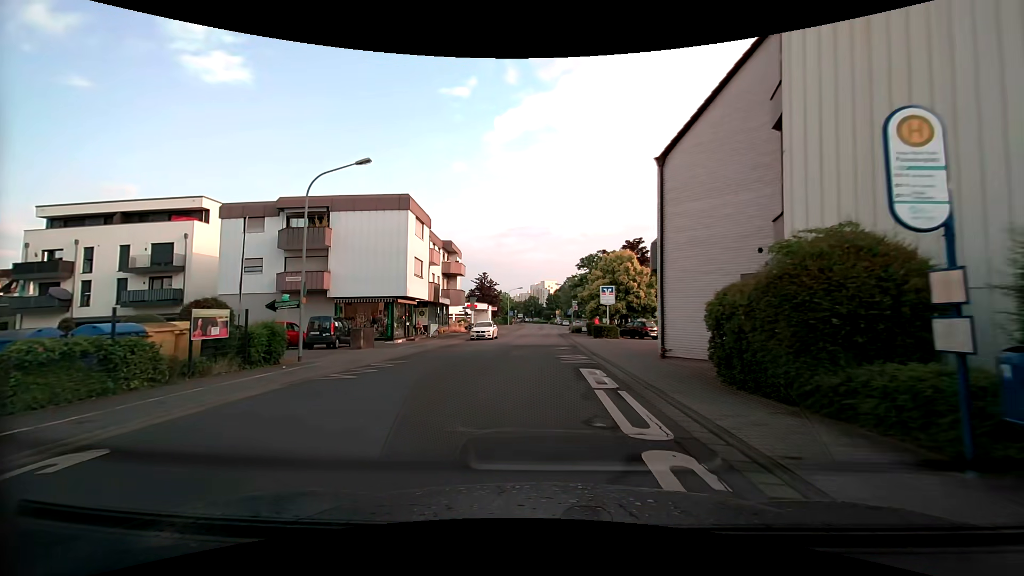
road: tertiary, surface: asphalt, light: Day
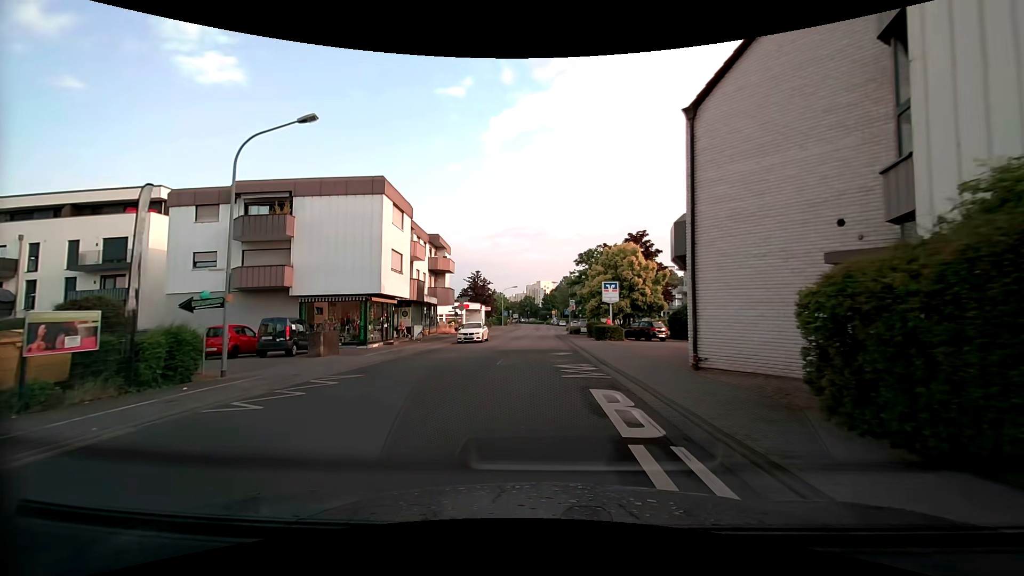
(0.0, +4.3) m; 0°
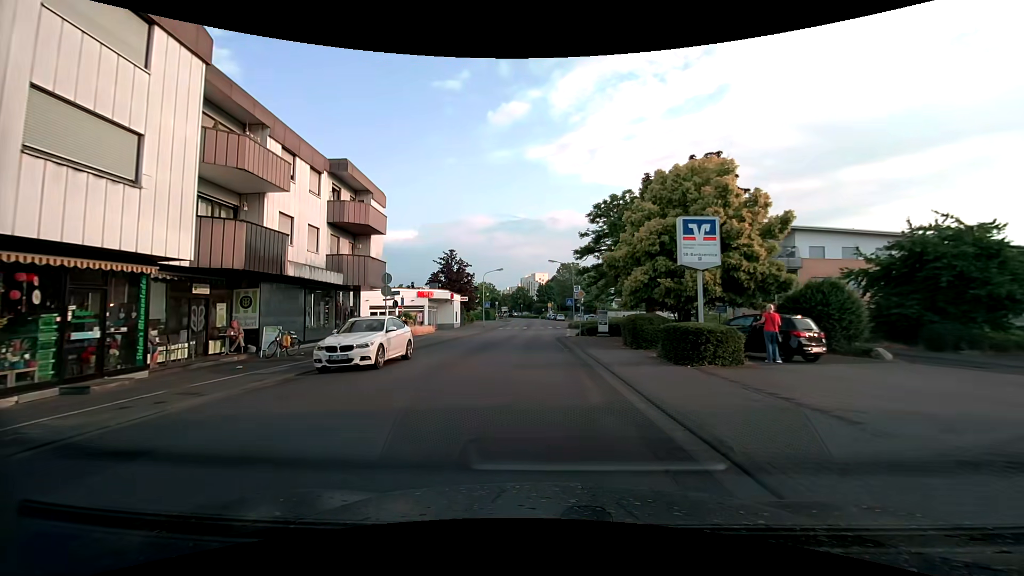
(-0.1, +21.5) m; +1°
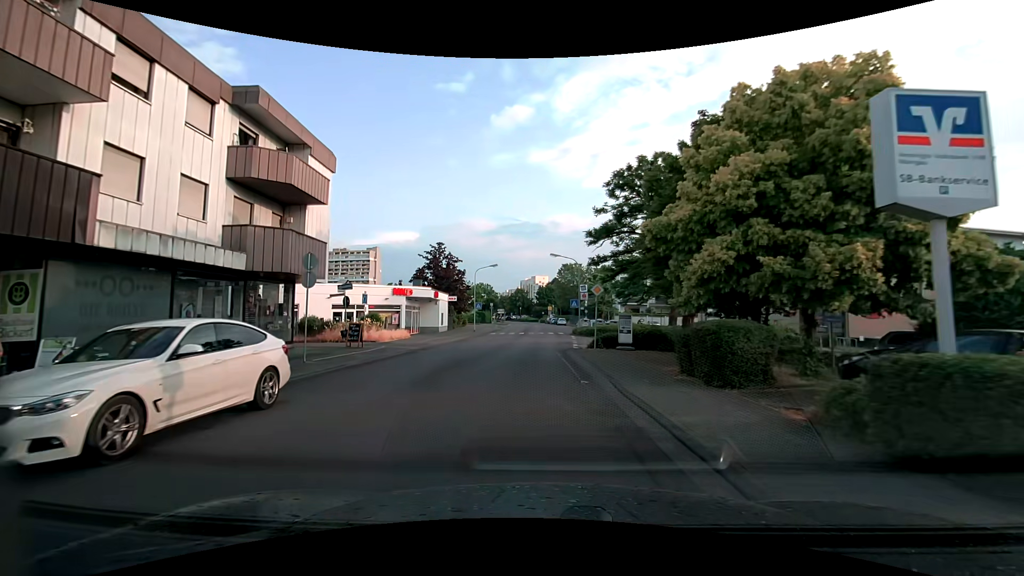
(-0.1, +8.7) m; 0°
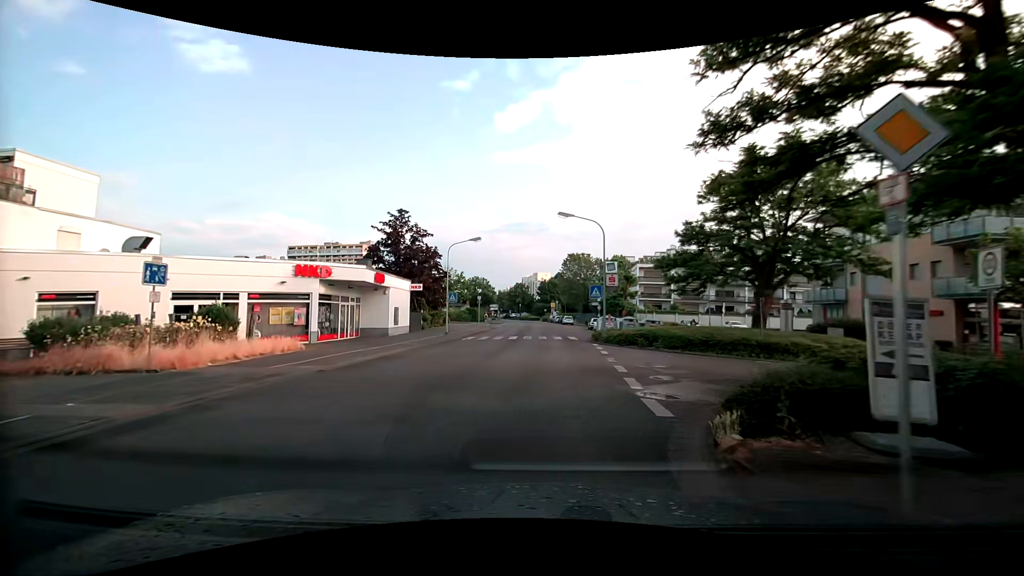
(-0.2, +17.9) m; -1°
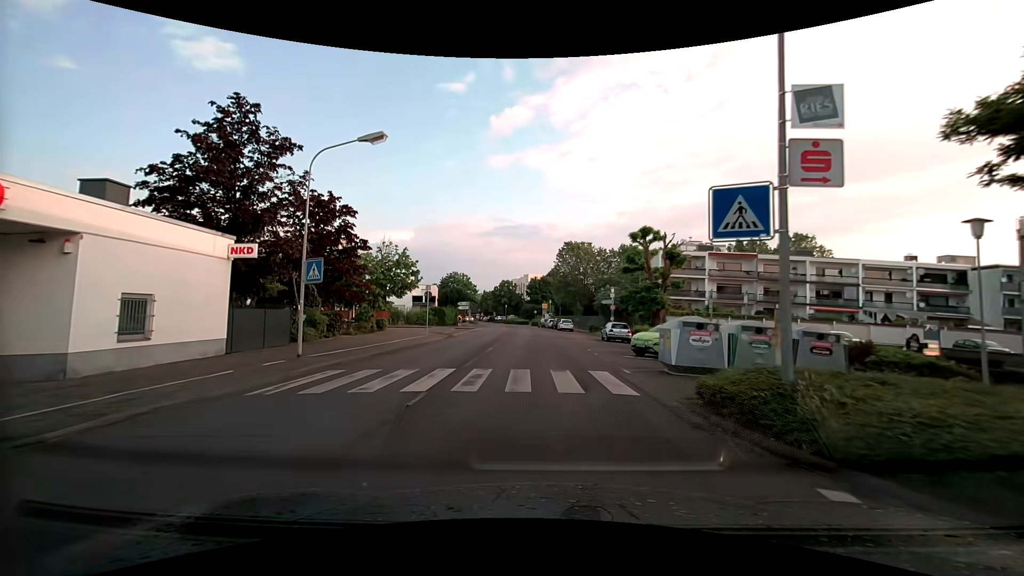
(+0.5, +23.1) m; +2°
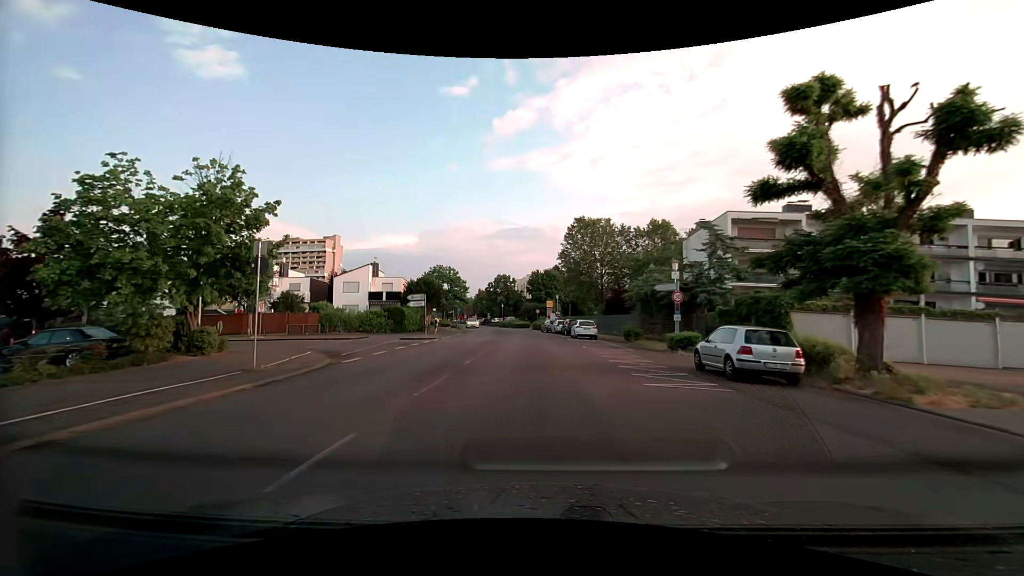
(-0.2, +23.2) m; -1°
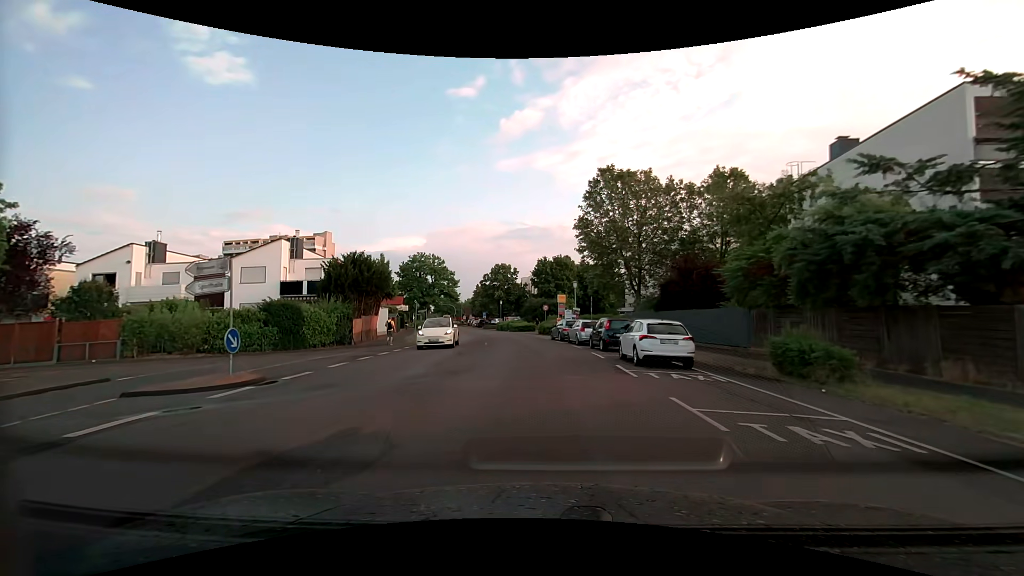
(-0.2, +22.8) m; -1°
